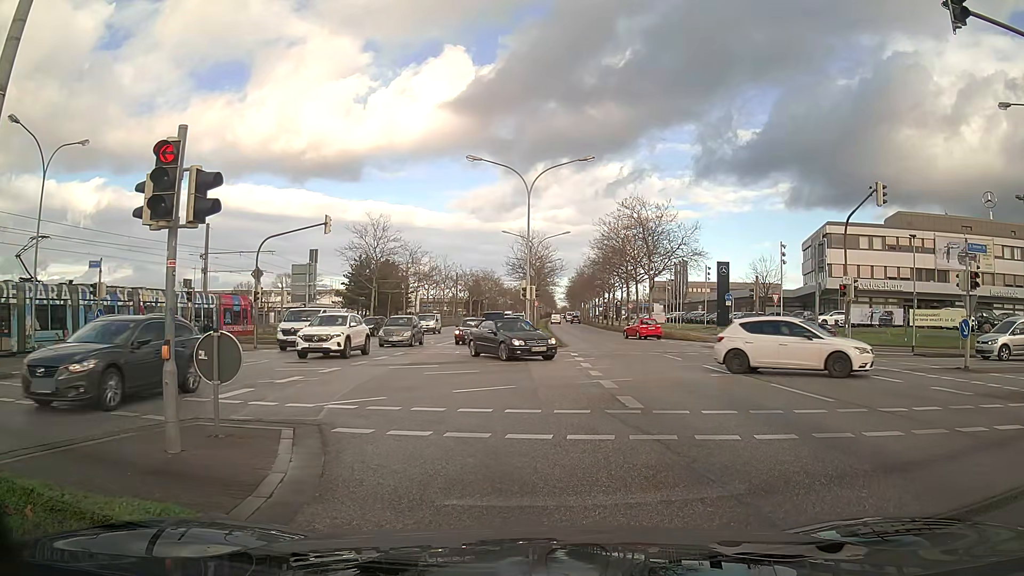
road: primary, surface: asphalt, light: Day
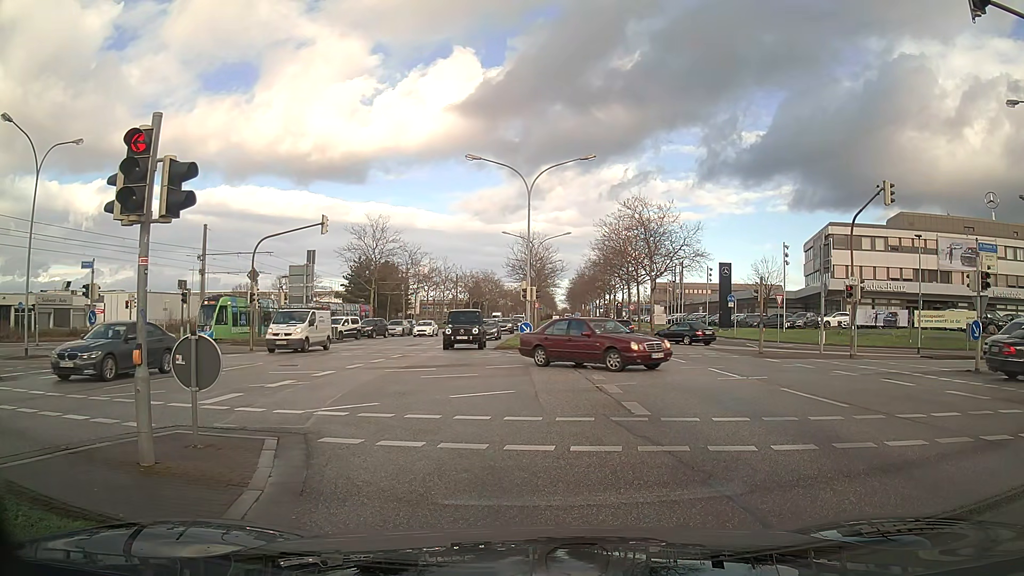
(0.0, +0.6) m; 0°
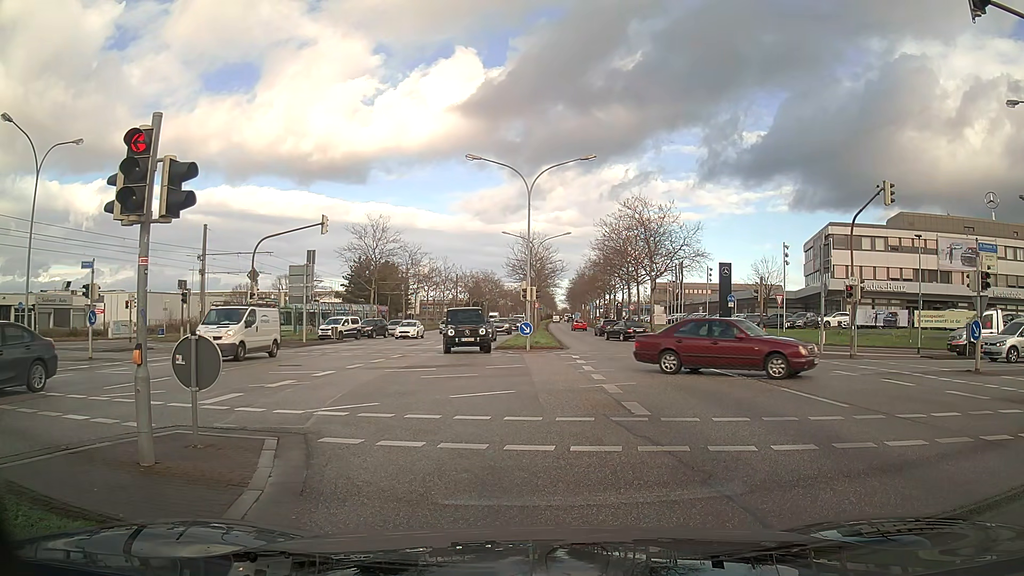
(0.0, 0.0) m; 0°
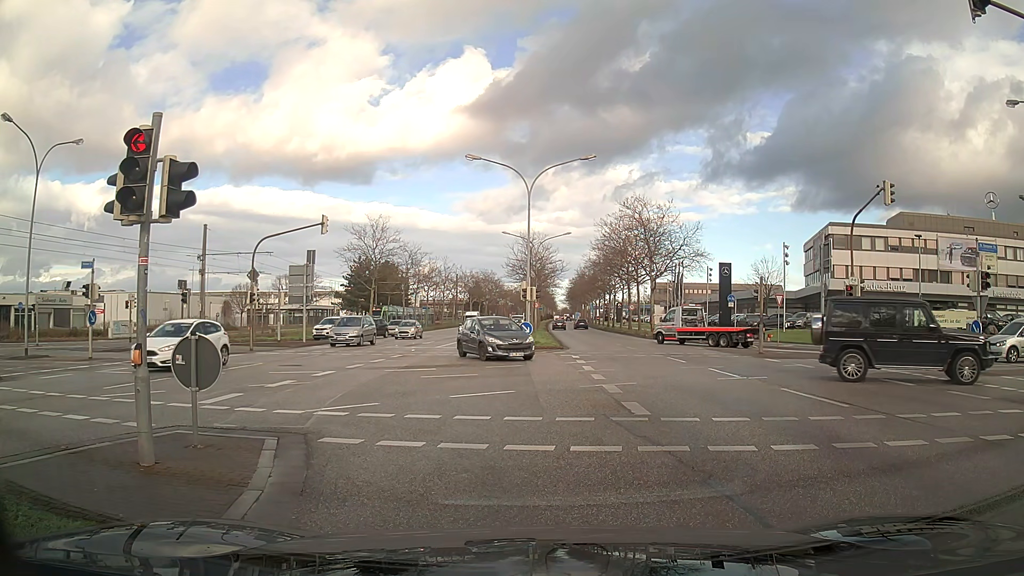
(0.0, 0.0) m; 0°
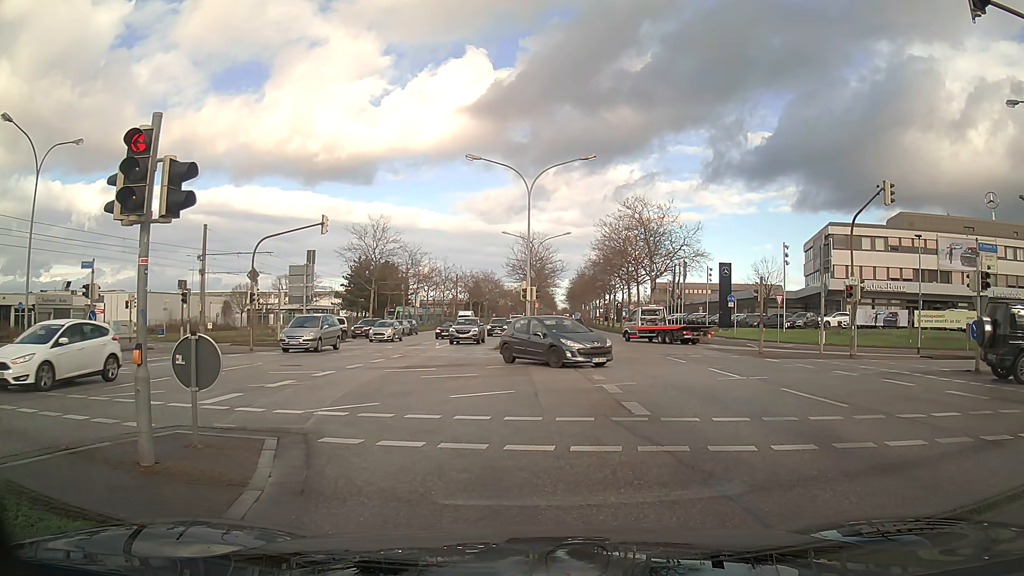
(0.0, 0.0) m; 0°
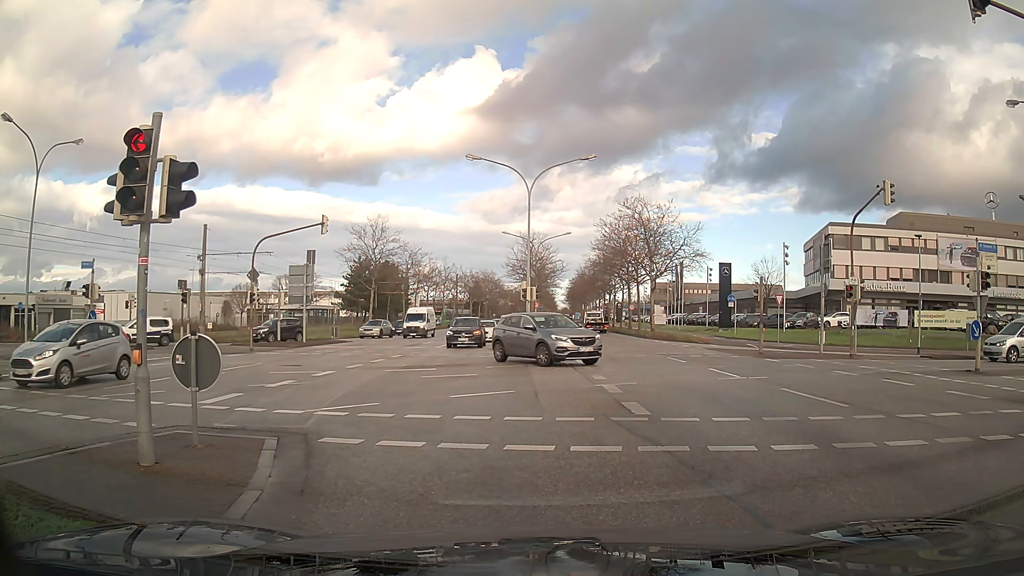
(0.0, 0.0) m; 0°
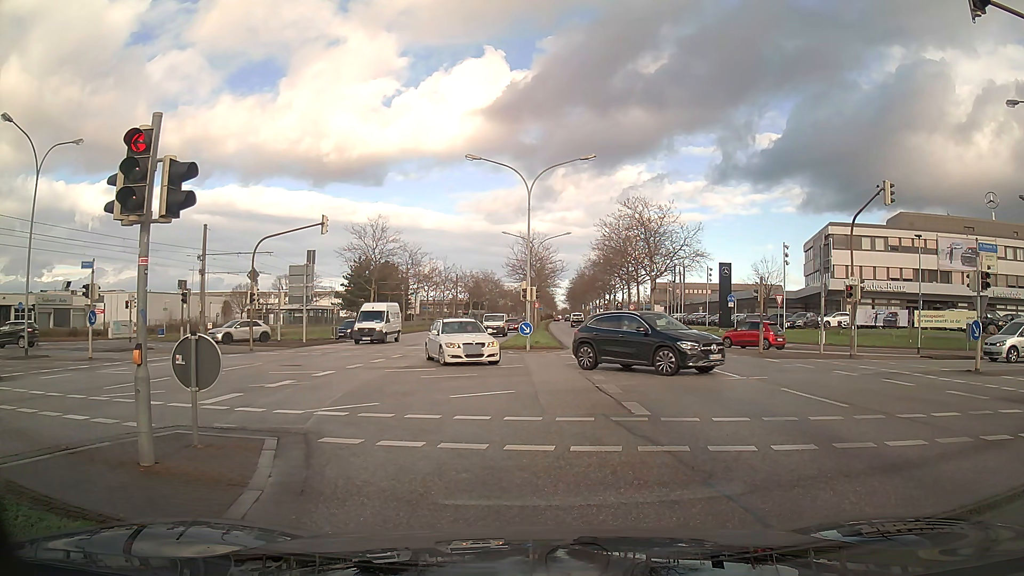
(0.0, 0.0) m; 0°
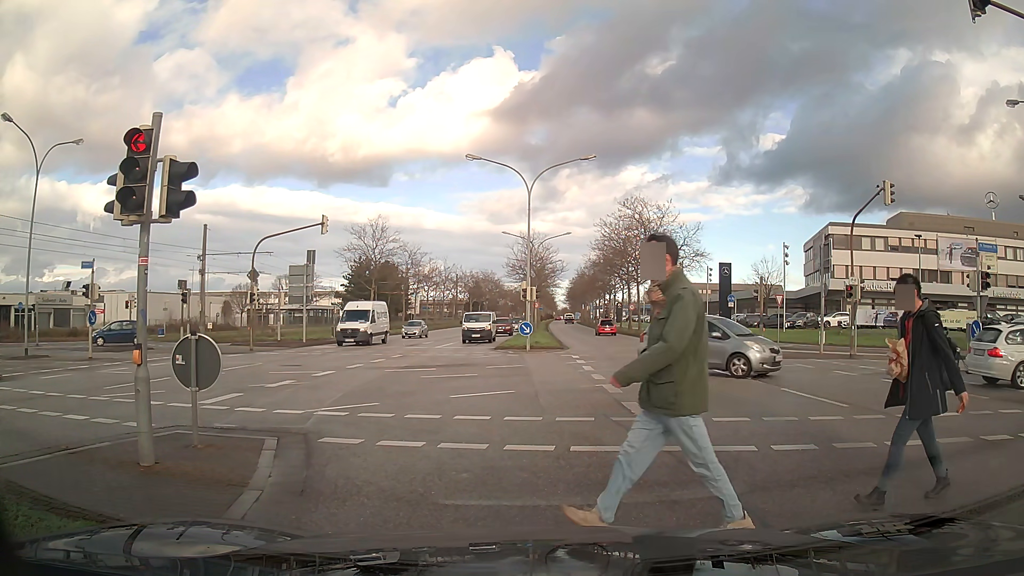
(0.0, 0.0) m; 0°
